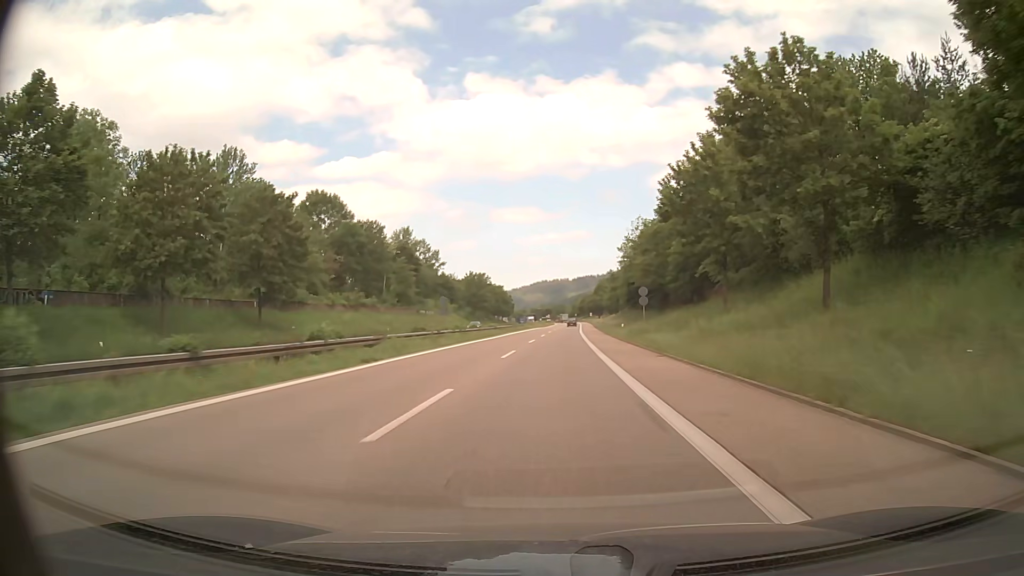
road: trunk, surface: asphalt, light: Day
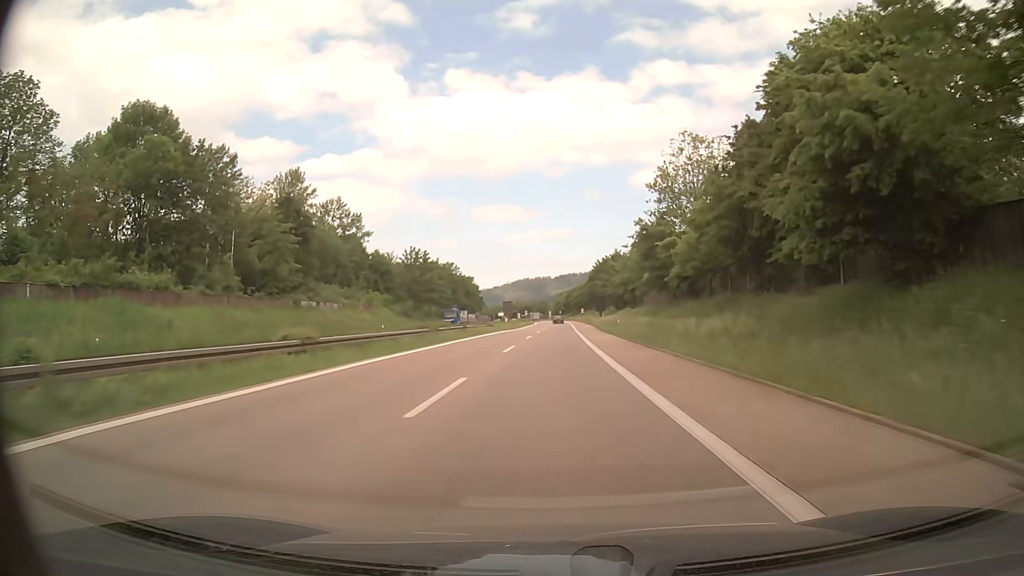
(+0.3, +50.1) m; +1°
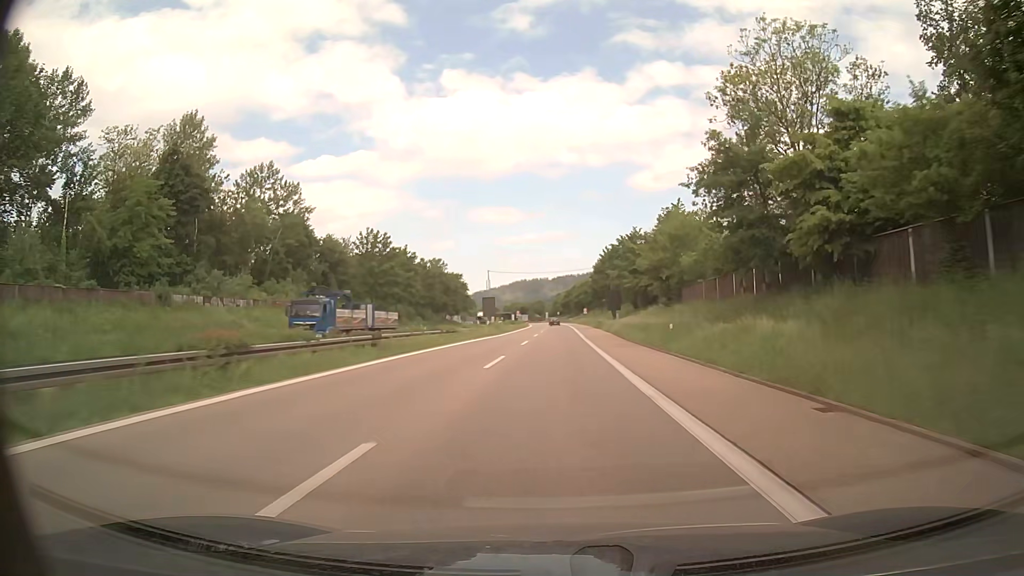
(+0.1, +25.1) m; 0°
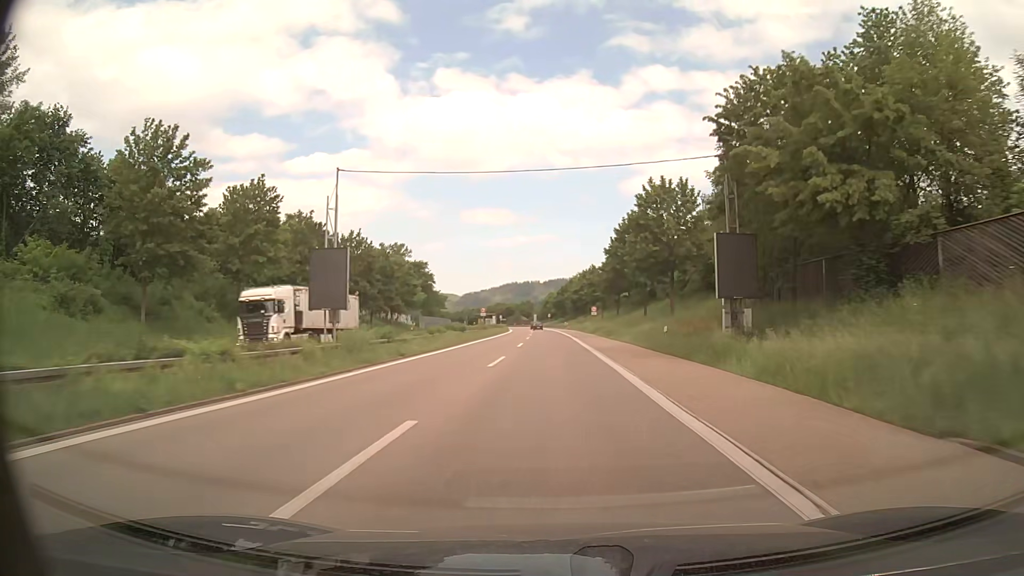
(+0.8, +50.1) m; +1°
(0, +10) (0, +20) (0, +30) (0, +40) (0, +50) (0, +60) (0, +70) (0, +80) (-1, +90) (-1, +100) m
